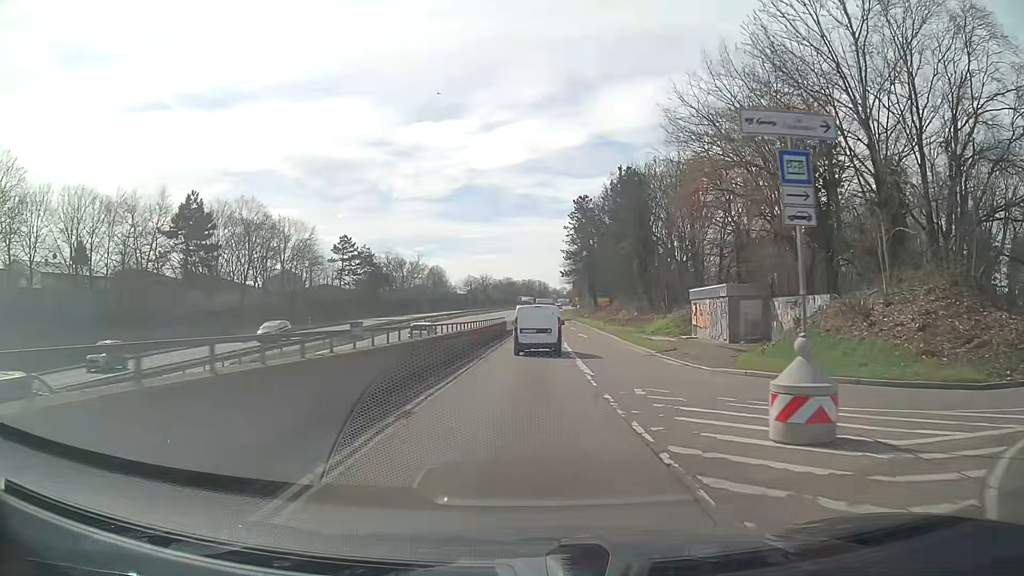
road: trunk_link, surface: asphalt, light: Day
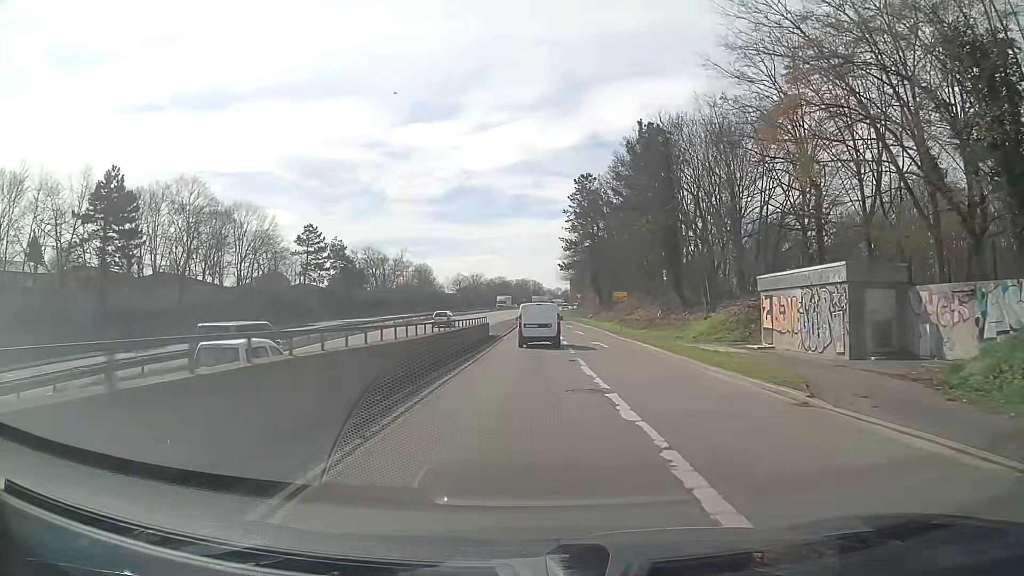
(+0.1, +15.2) m; +1°
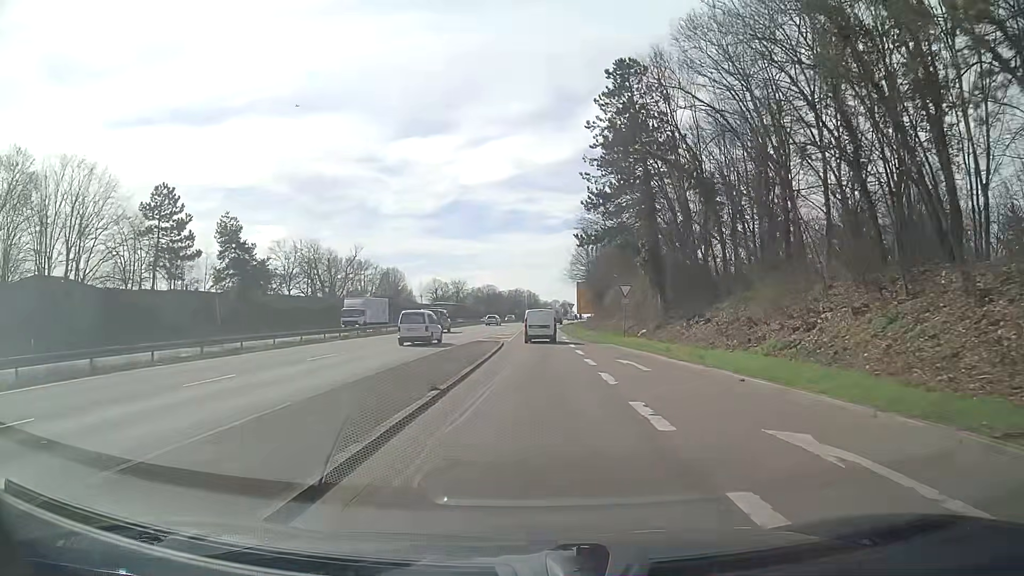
(+0.2, +40.8) m; +1°
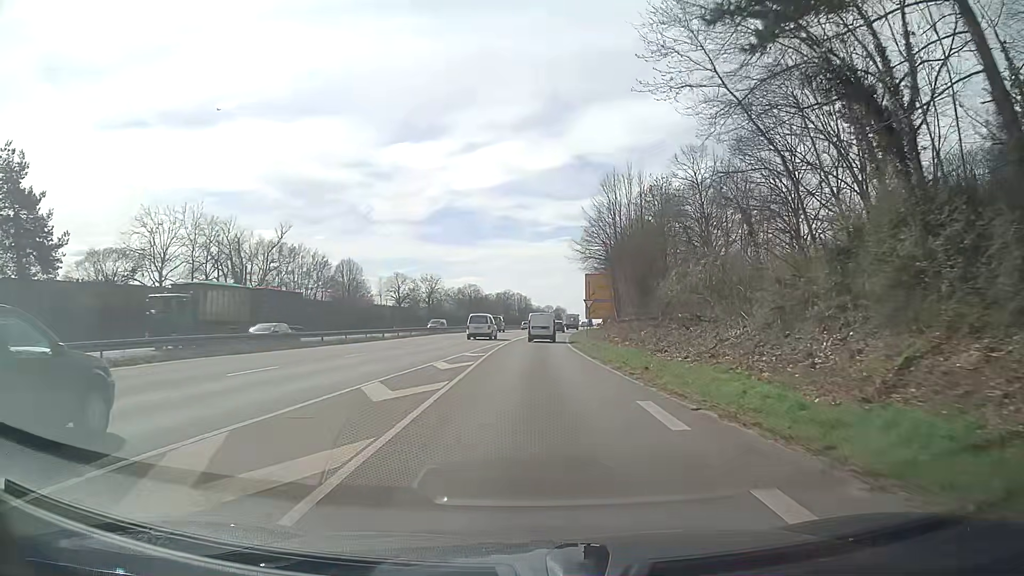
(+0.2, +36.3) m; +1°
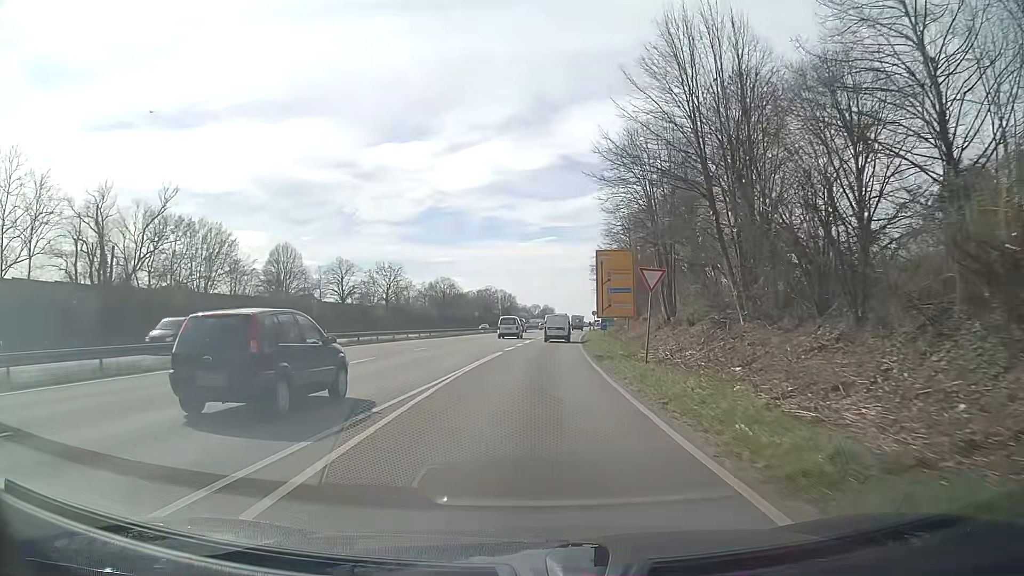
(+0.2, +29.2) m; +1°
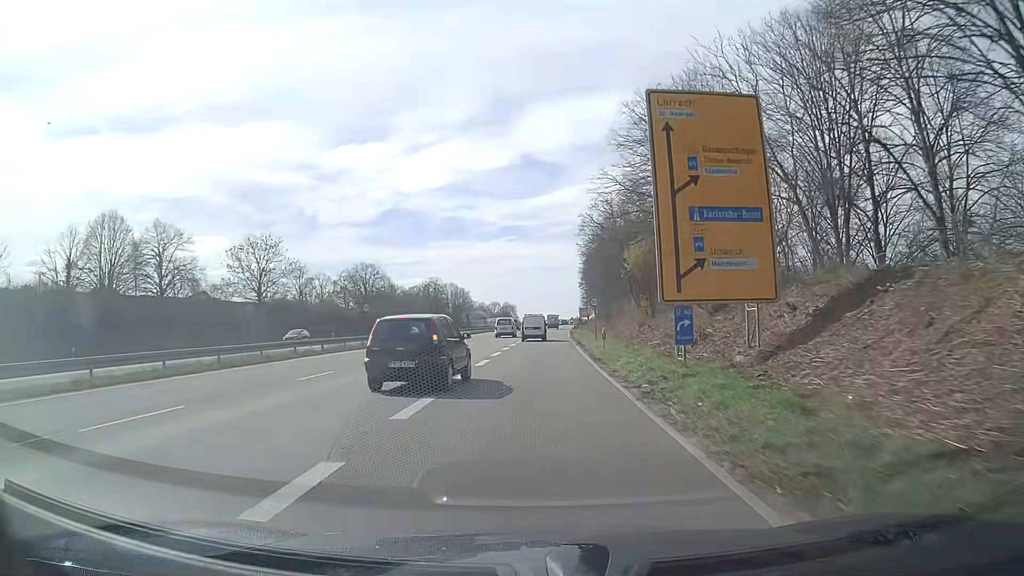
(+1.4, +40.7) m; +3°
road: trunk
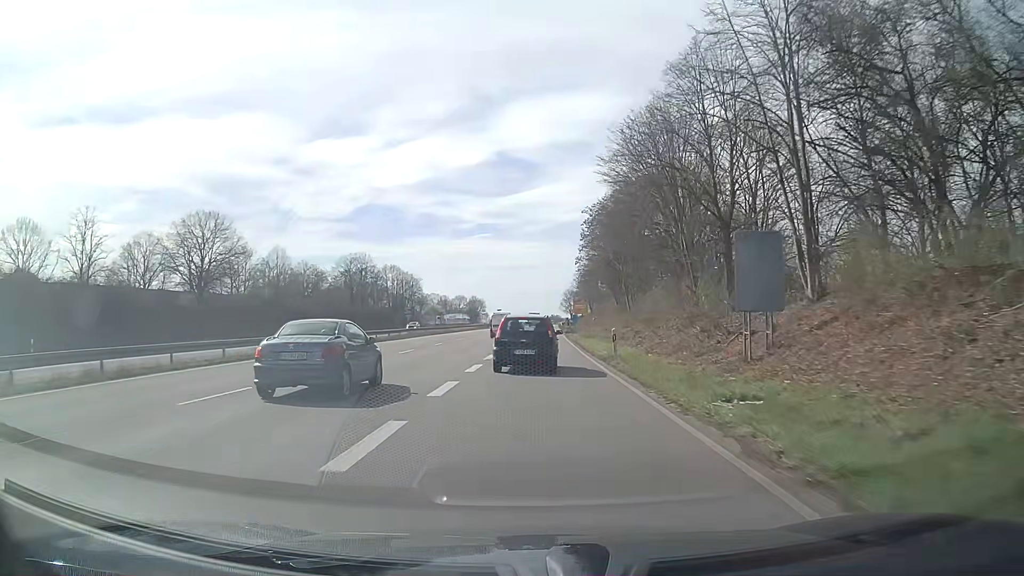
(+1.4, +51.2) m; +3°
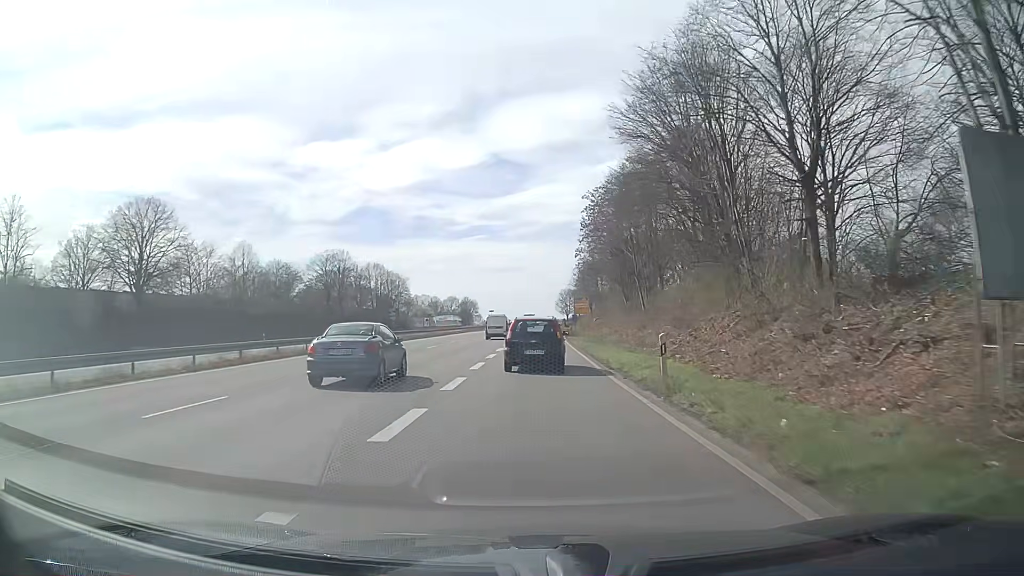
(0.0, +10.2) m; 0°
(0, +10) (0, +20) (0, +30) (+1, +40) (+1, +50) (+1, +60) (+1, +70) (+1, +80) (+2, +90) (+2, +100) m
